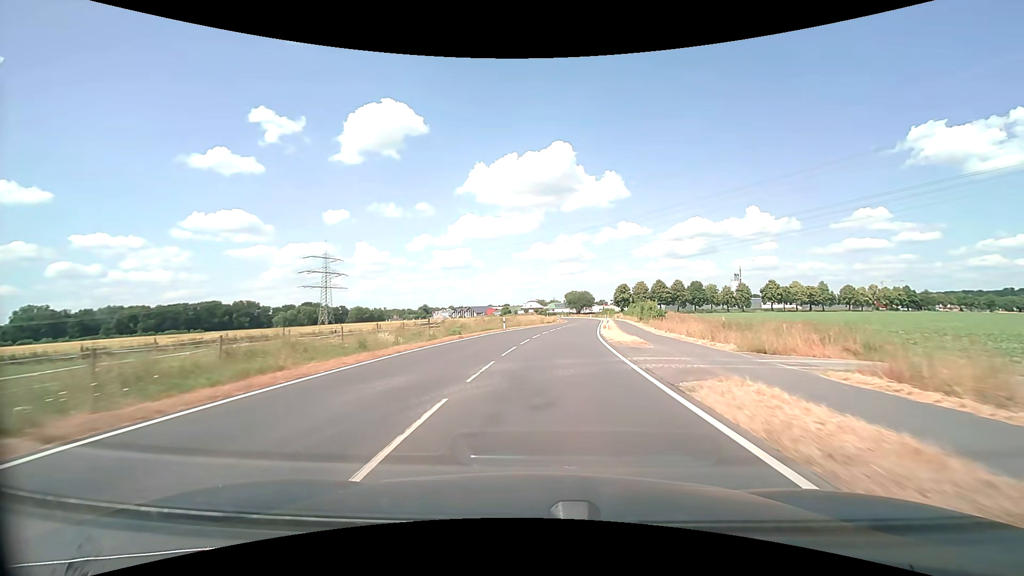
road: secondary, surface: asphalt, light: Day
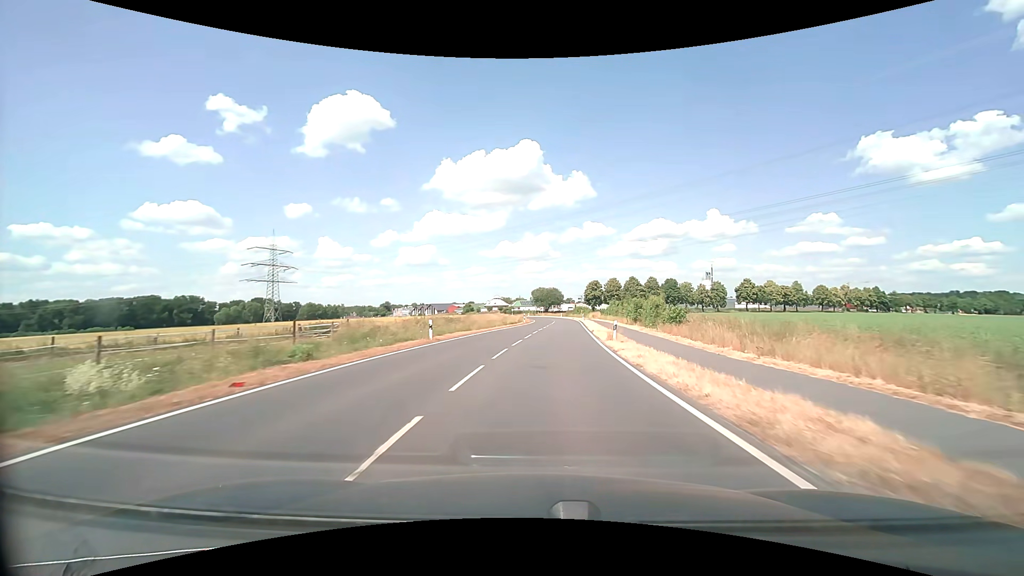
(+0.7, +19.1) m; +4°
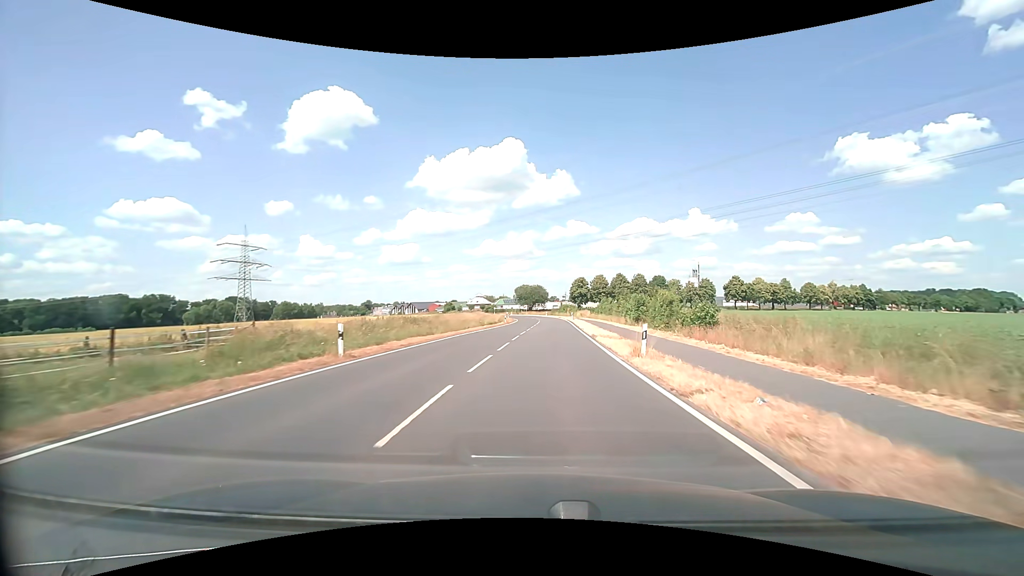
(+0.1, +9.4) m; +2°
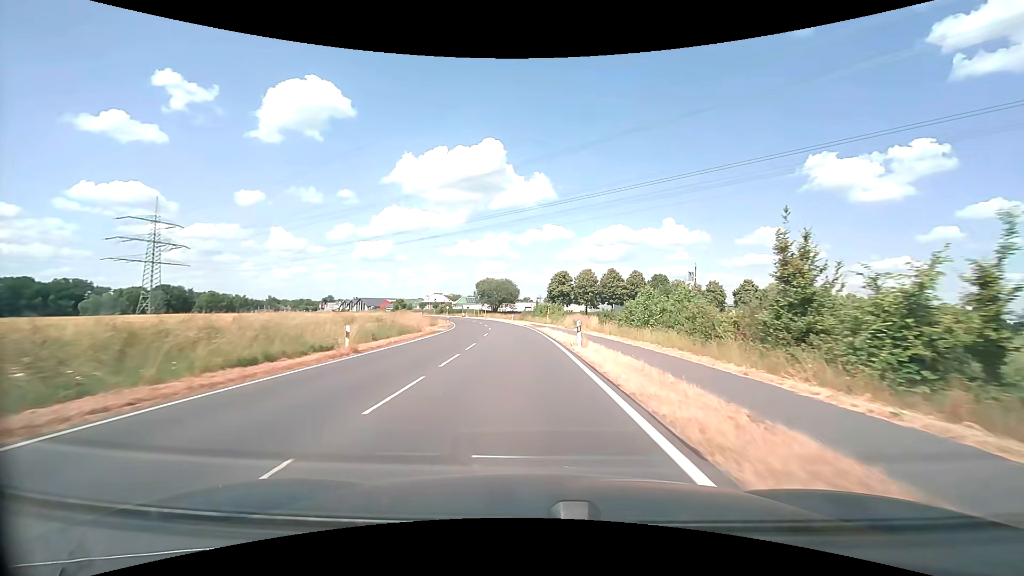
(+2.1, +46.3) m; +3°
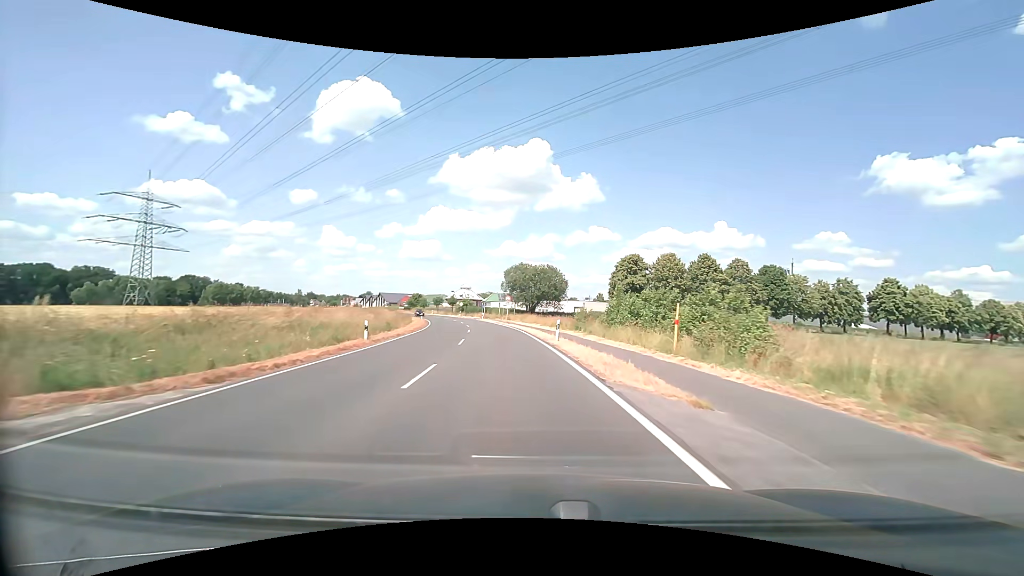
(-1.7, +46.1) m; -5°
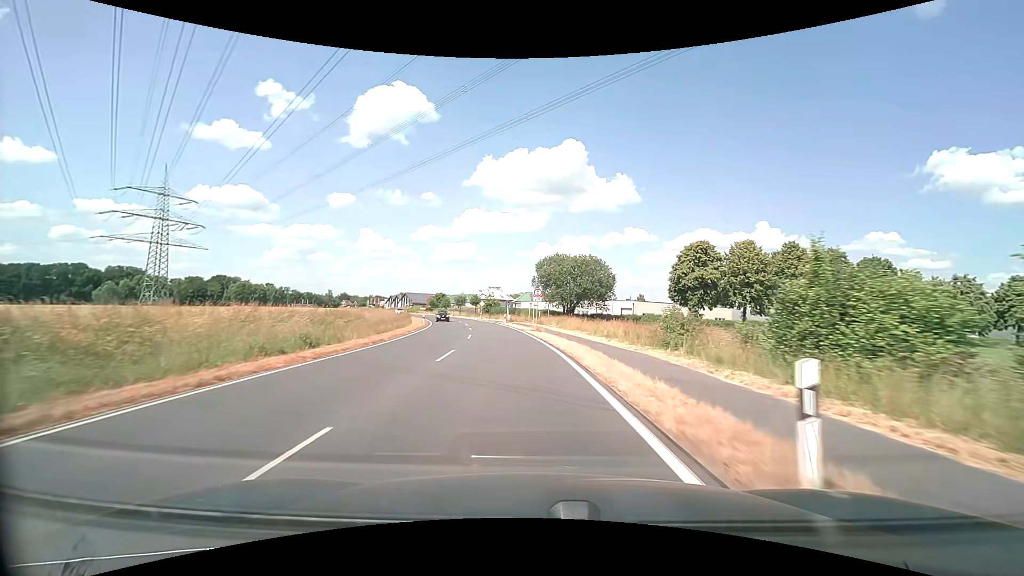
(-0.6, +19.5) m; -4°
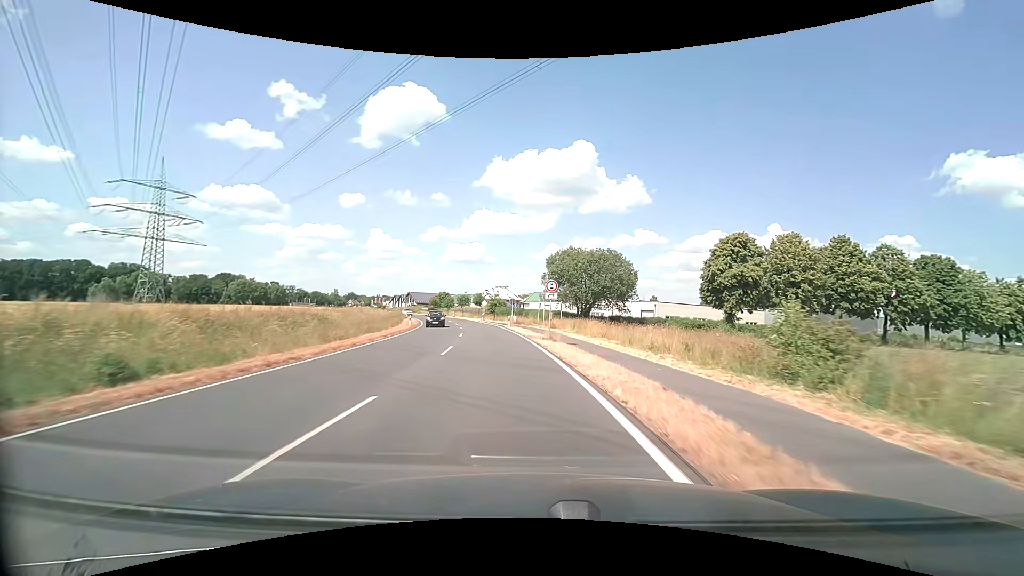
(-0.2, +10.0) m; -1°
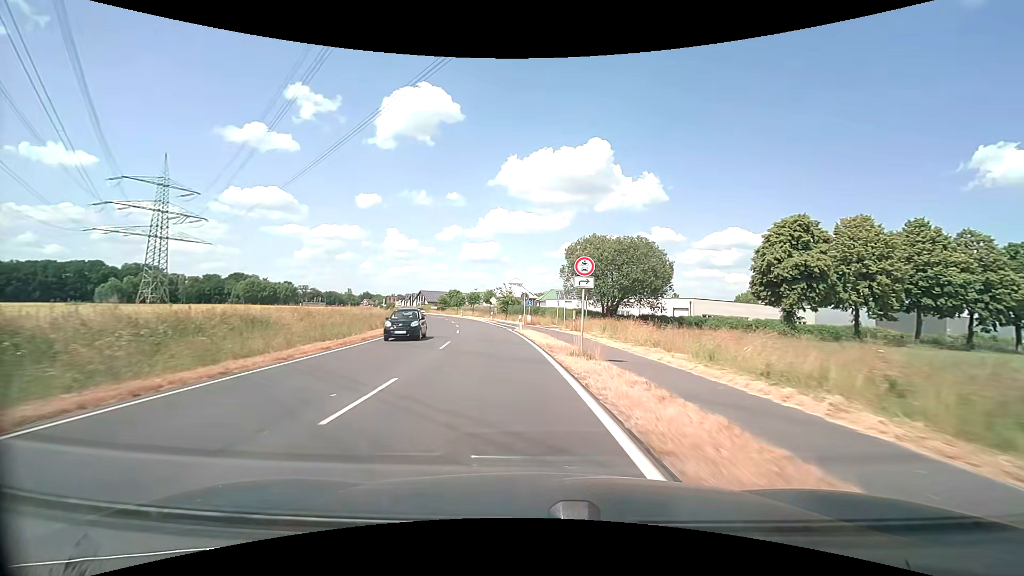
(-0.1, +10.0) m; -2°
(0, +10) (-1, +20) (-2, +30) (-4, +40) (-6, +50) (-8, +59) (-10, +69) (-13, +79) (-16, +88) (-19, +98) m
